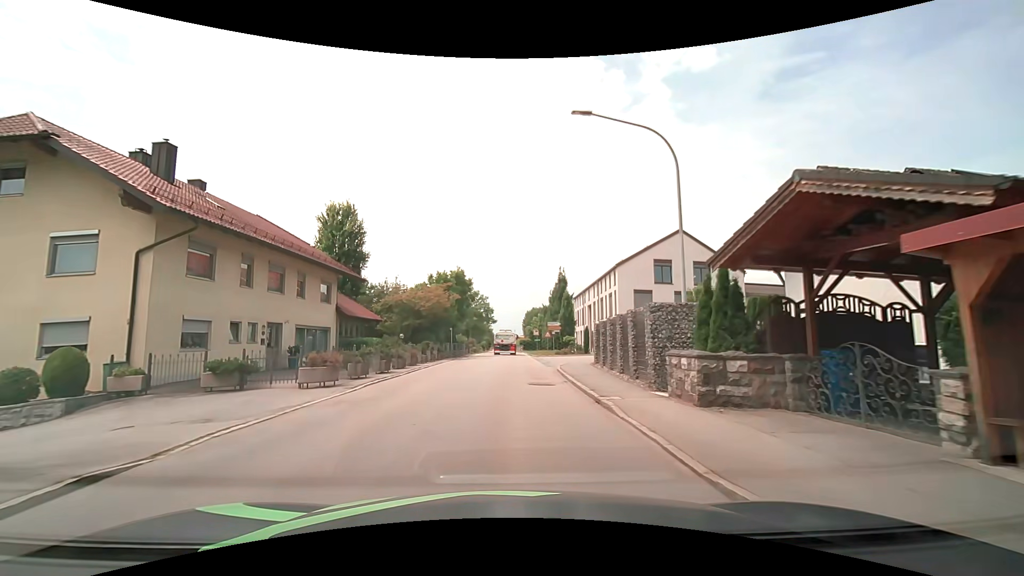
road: secondary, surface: asphalt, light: Day
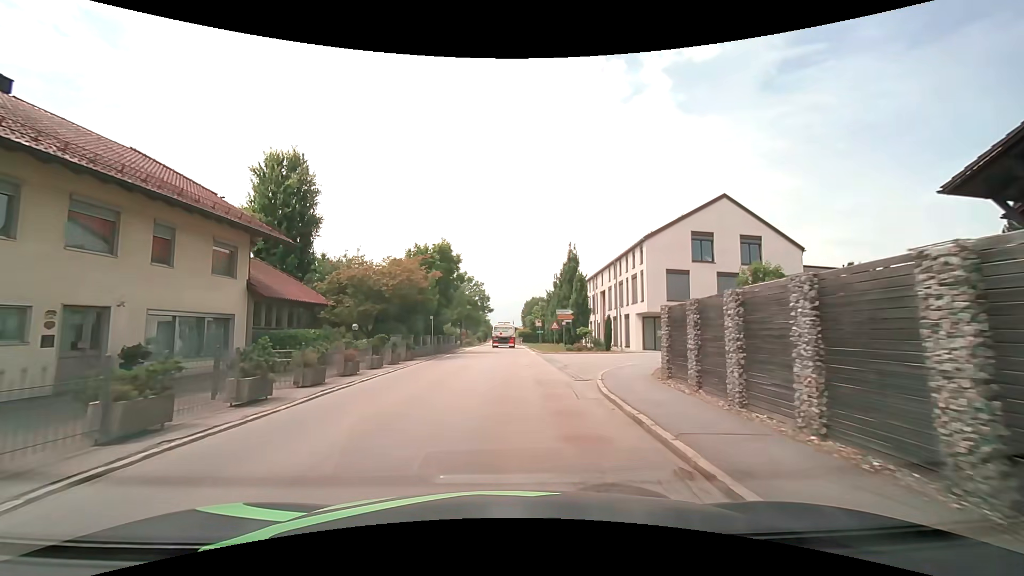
(0.0, +10.2) m; 0°
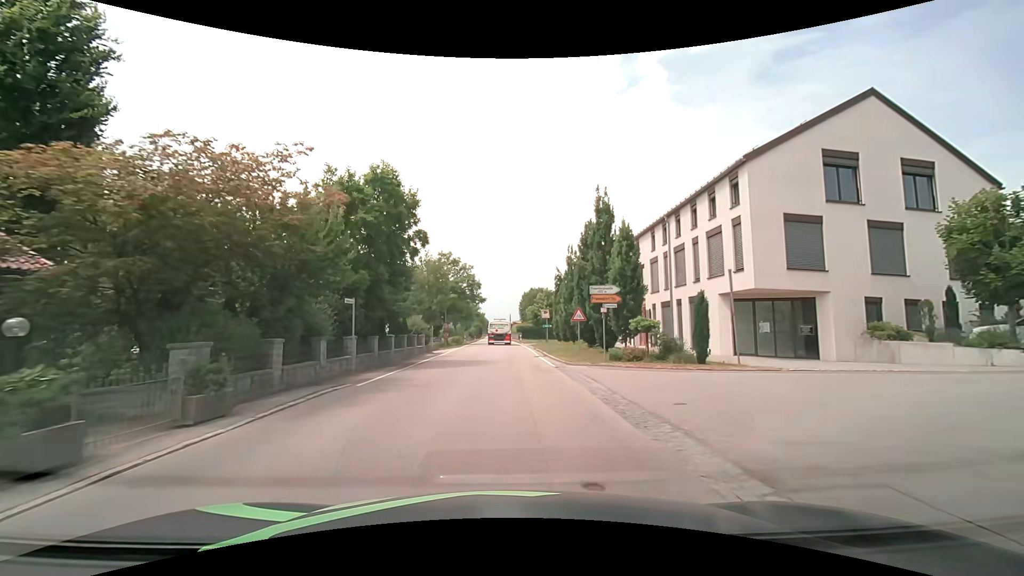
(0.0, +16.6) m; +1°
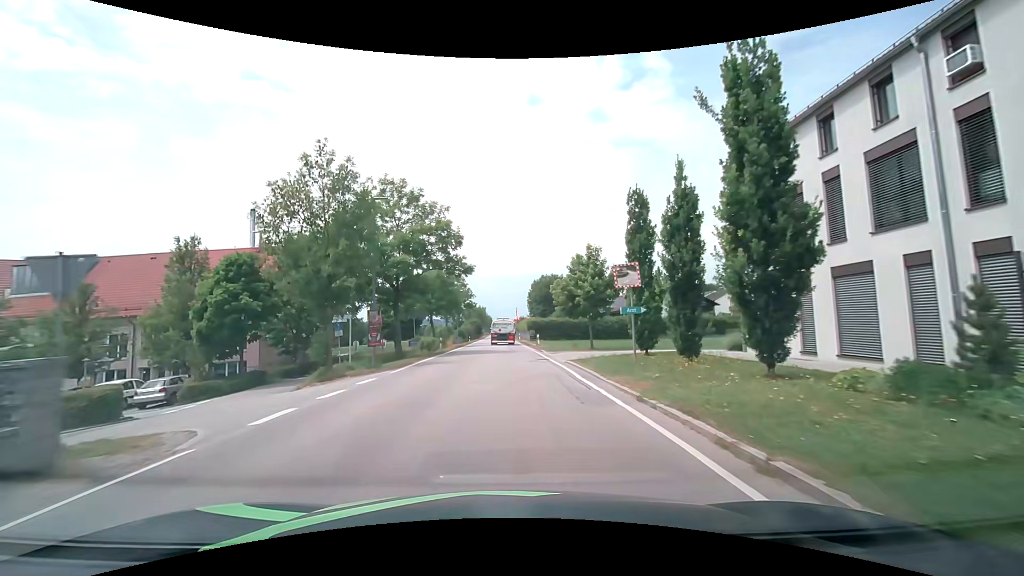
(-0.3, +31.1) m; -1°
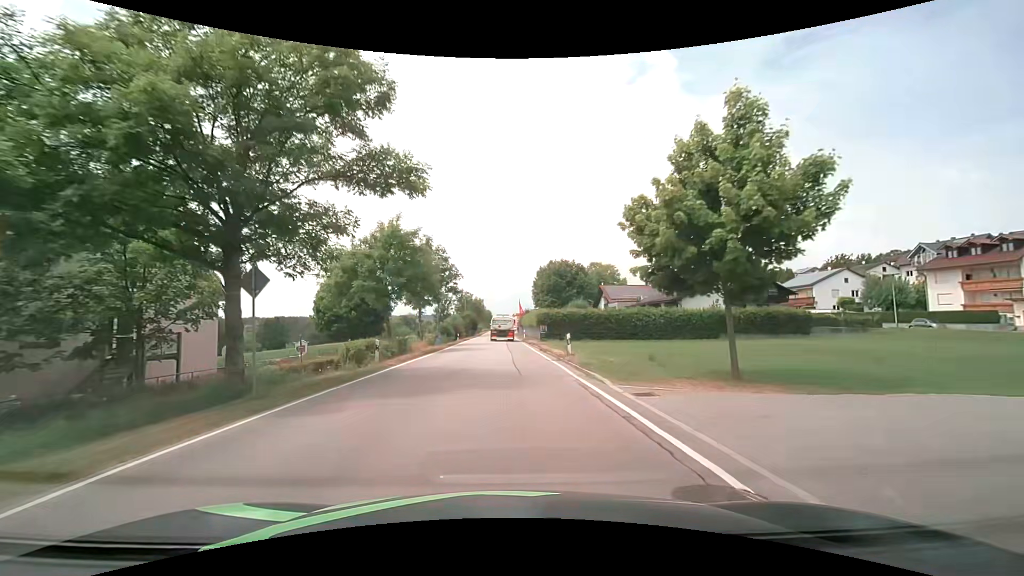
(+0.1, +20.4) m; +1°
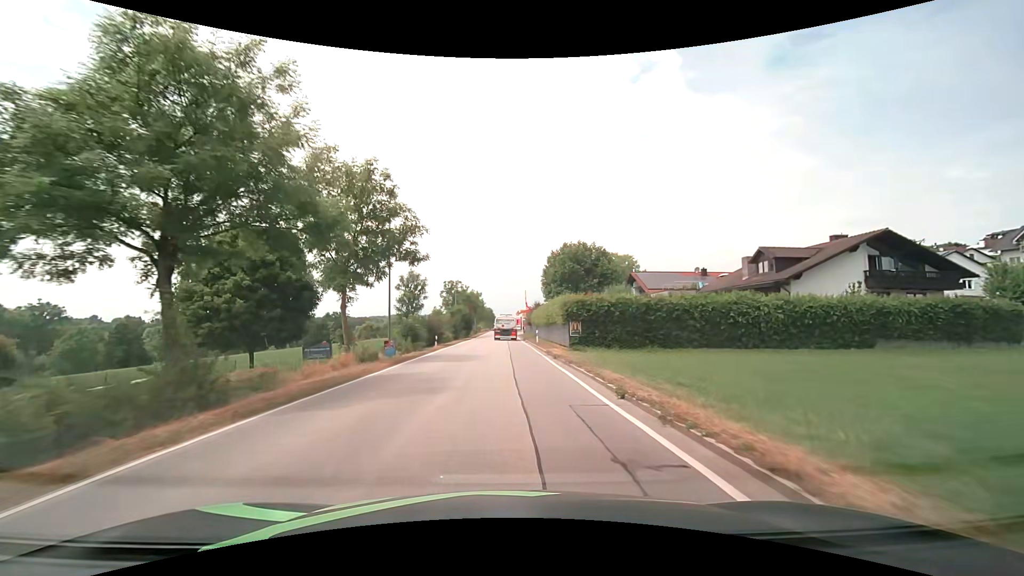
(-0.2, +21.4) m; -1°
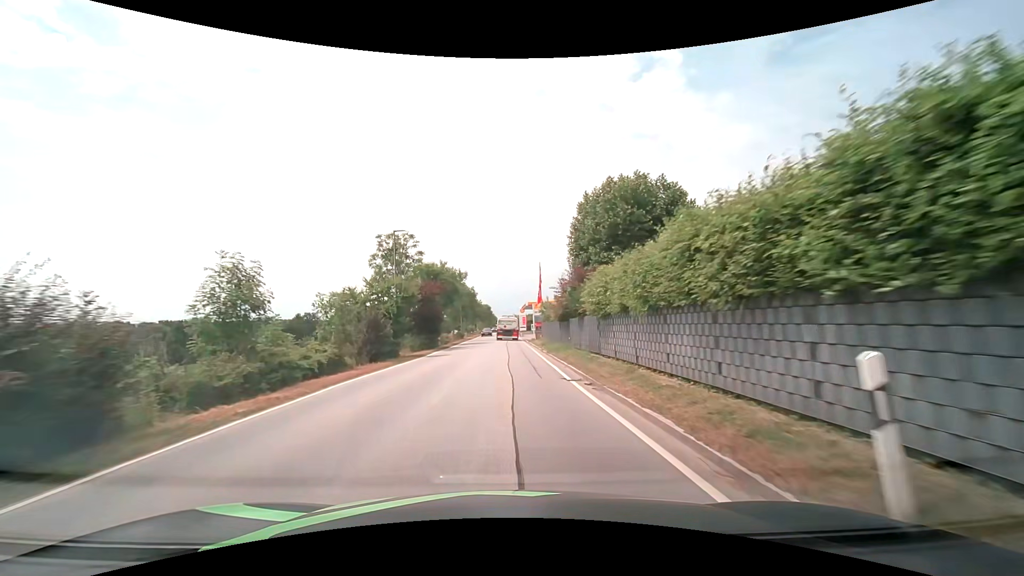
(+0.2, +37.7) m; 0°
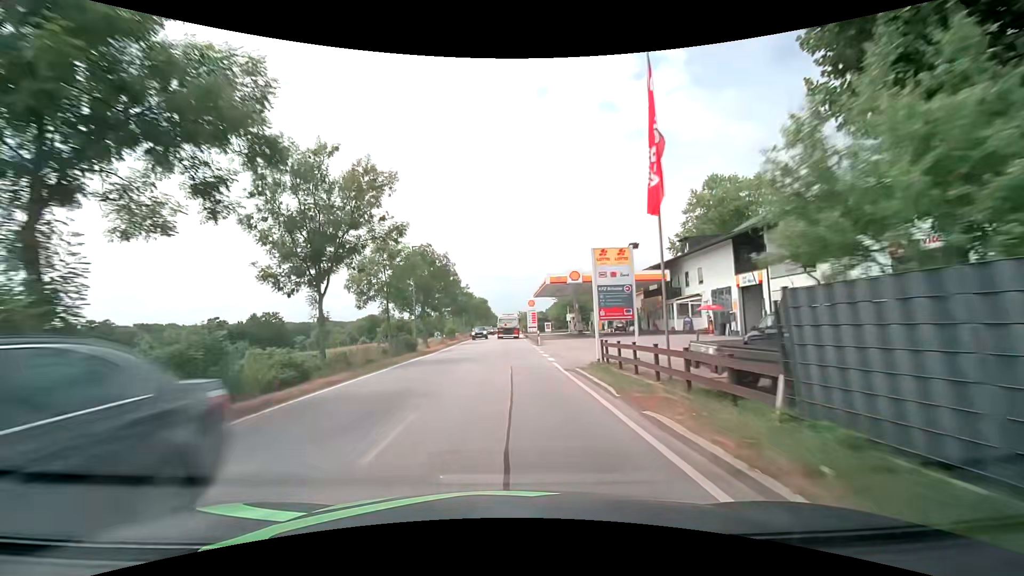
(+0.2, +40.0) m; +1°
(0, +10) (0, +20) (0, +30) (0, +40) (0, +50) (-1, +60) (-1, +70) (-1, +80) (-1, +90) (-1, +100) m
